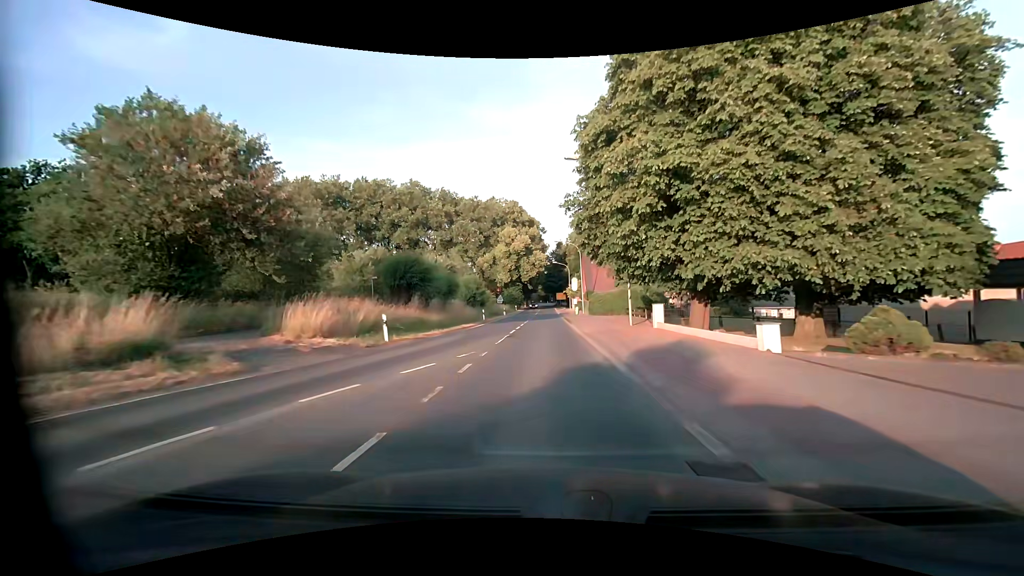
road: secondary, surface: asphalt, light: Day
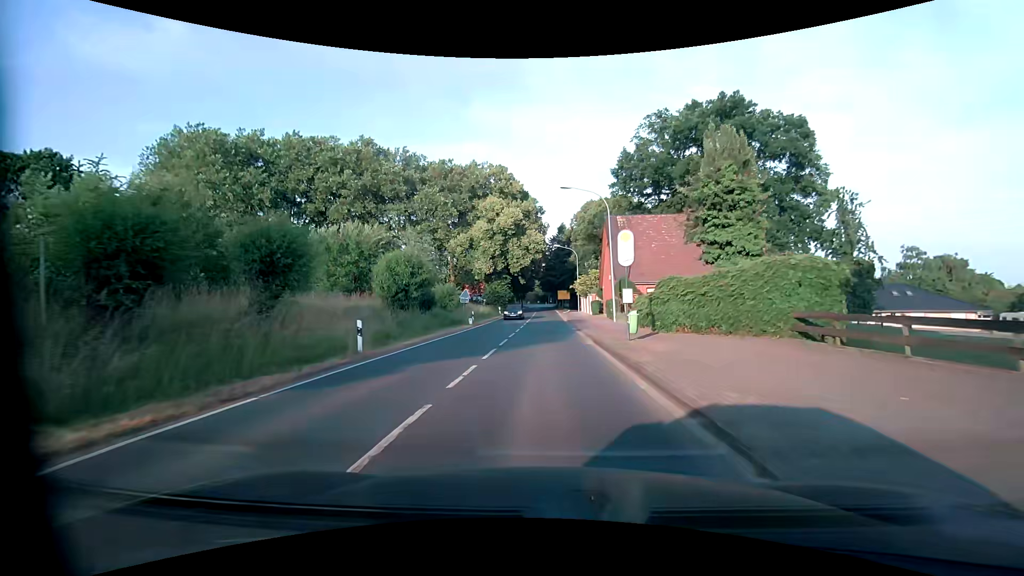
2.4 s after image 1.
(0.0, +28.7) m; 0°
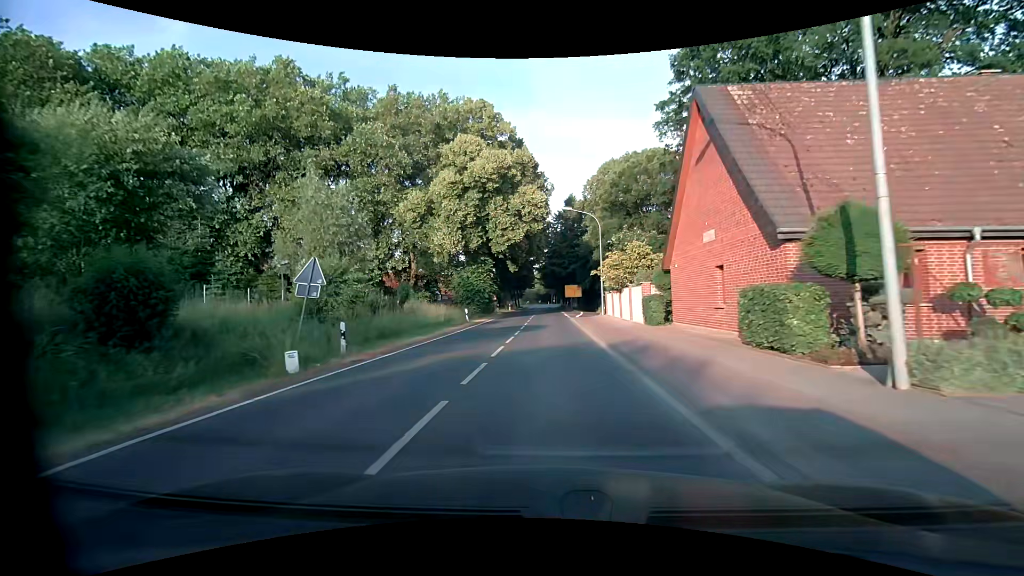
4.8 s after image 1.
(0.0, +25.9) m; 0°
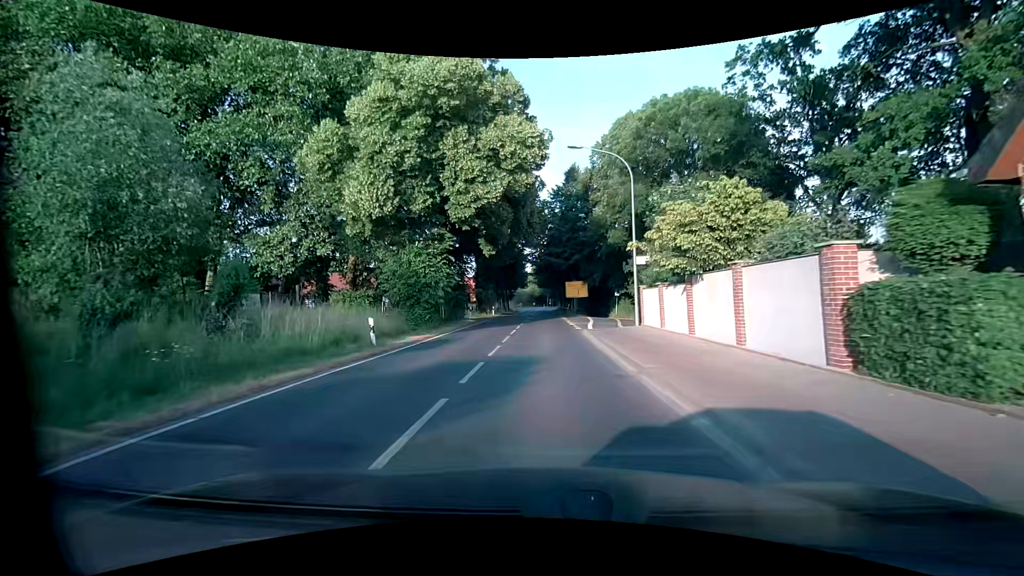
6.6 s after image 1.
(0.0, +17.1) m; 0°
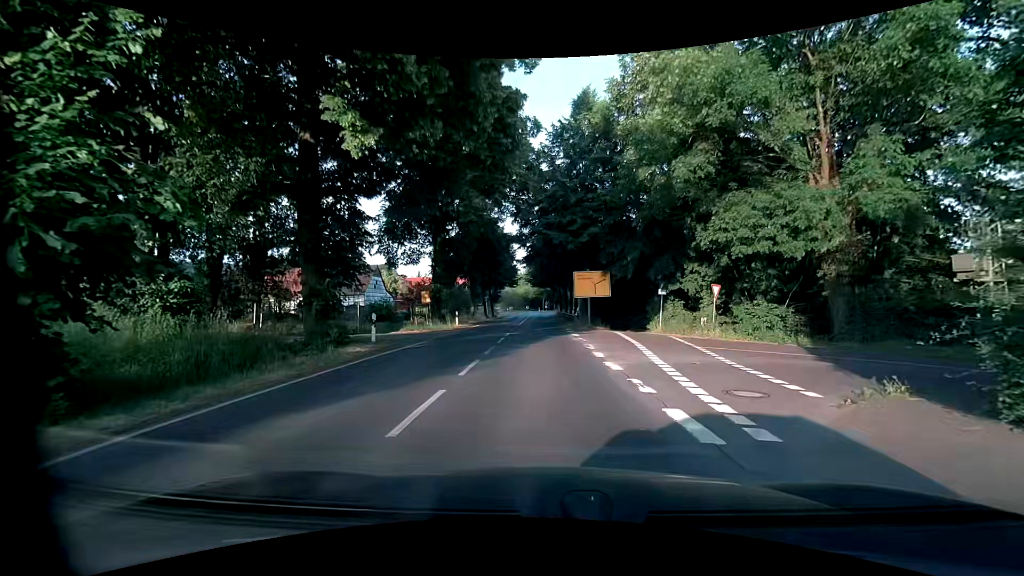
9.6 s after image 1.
(0.0, +20.4) m; -1°
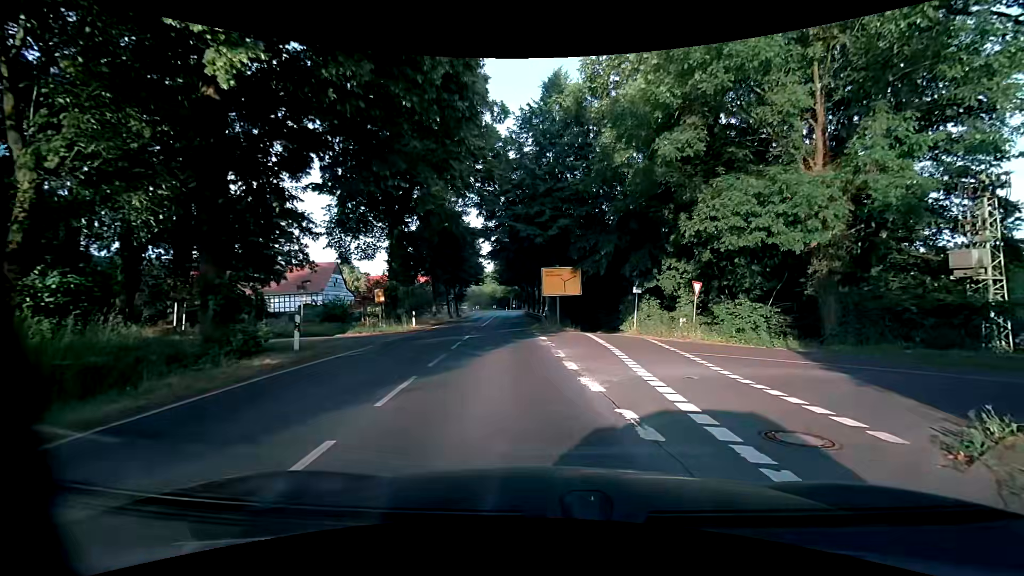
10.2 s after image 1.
(+0.1, +2.8) m; +3°
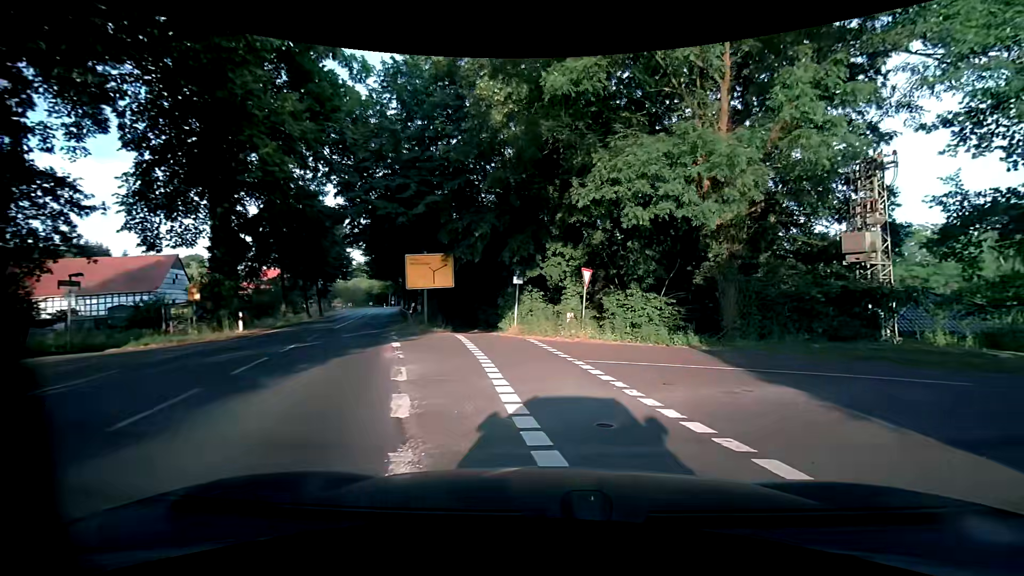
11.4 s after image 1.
(+0.7, +4.9) m; +16°
